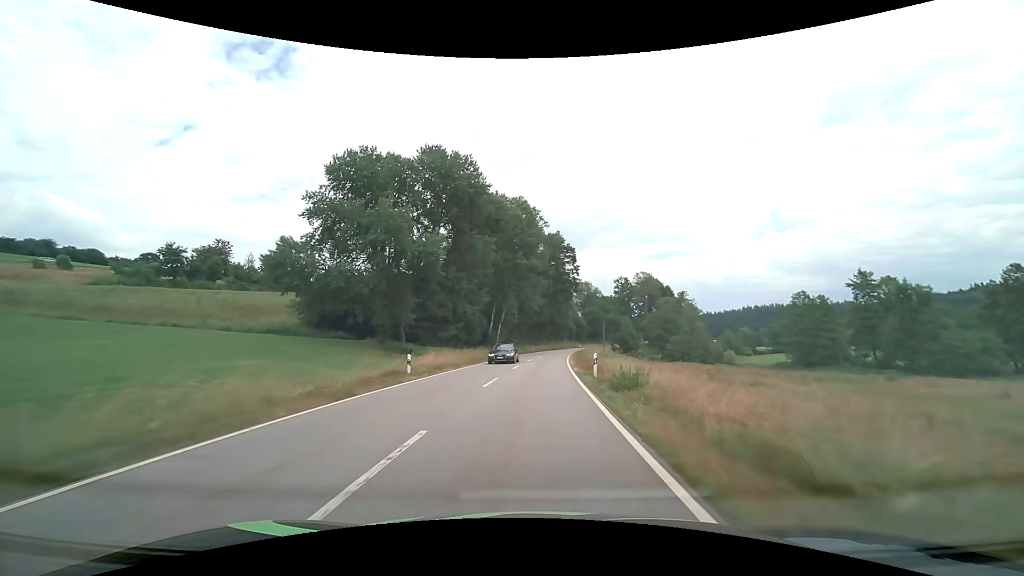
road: tertiary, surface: asphalt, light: Day
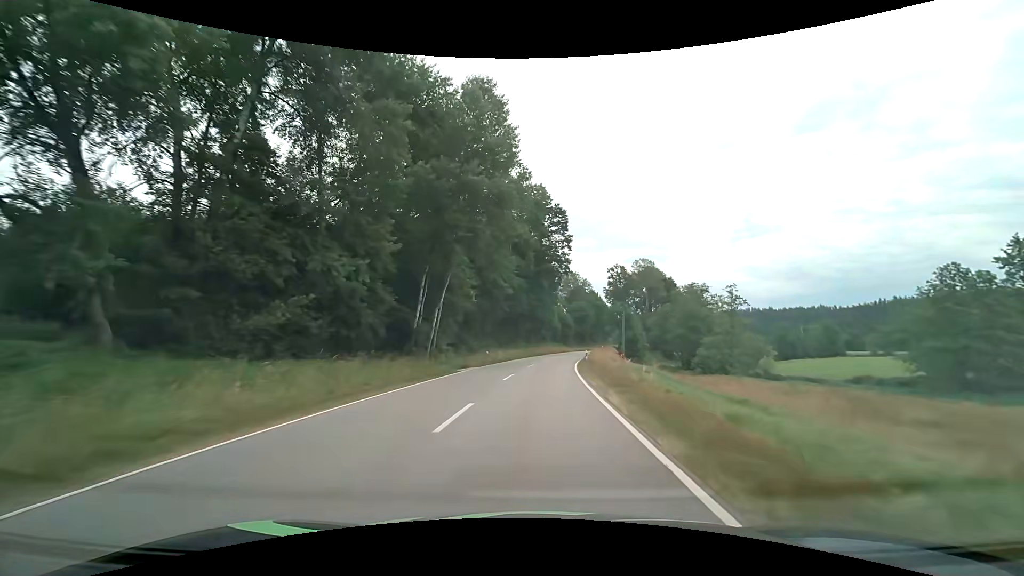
(+0.7, +32.0) m; +2°
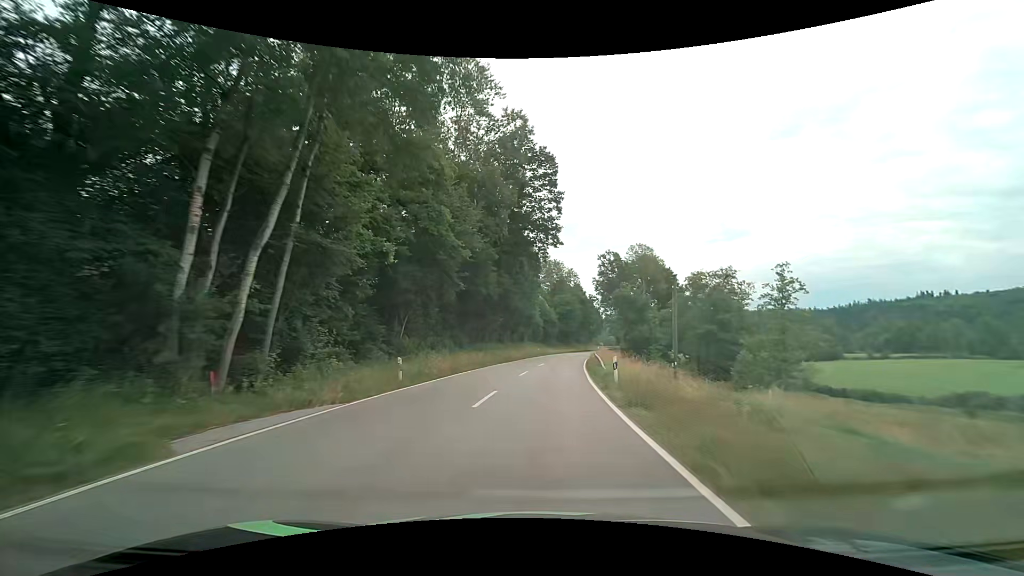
(+0.5, +21.3) m; +2°
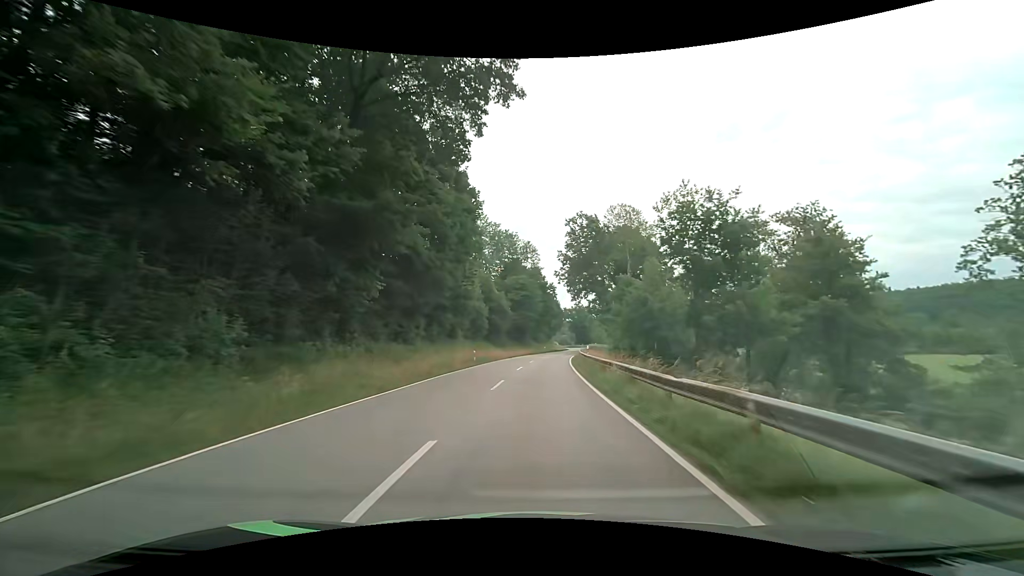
(+1.6, +31.9) m; +6°
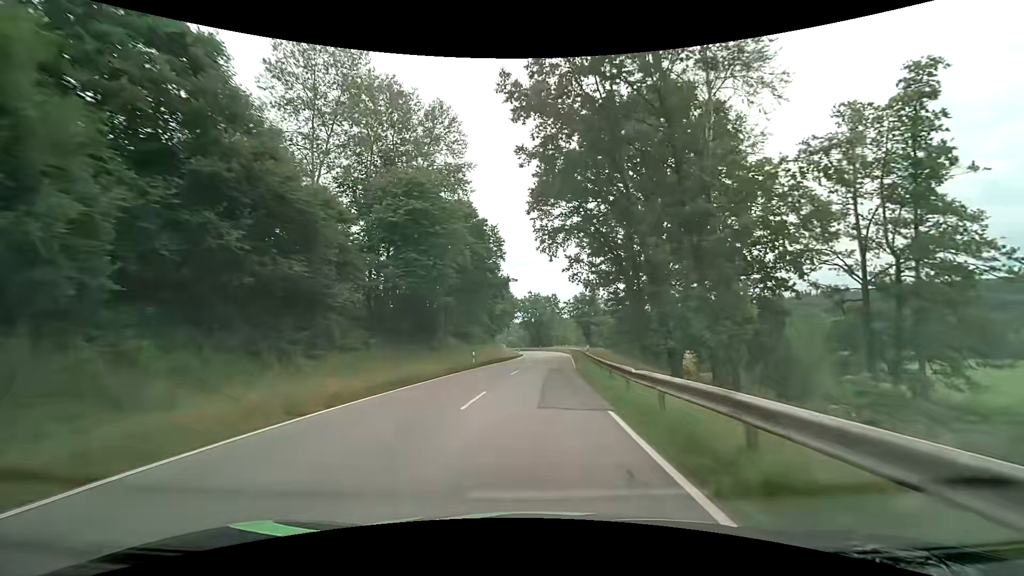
(+2.5, +52.9) m; +6°
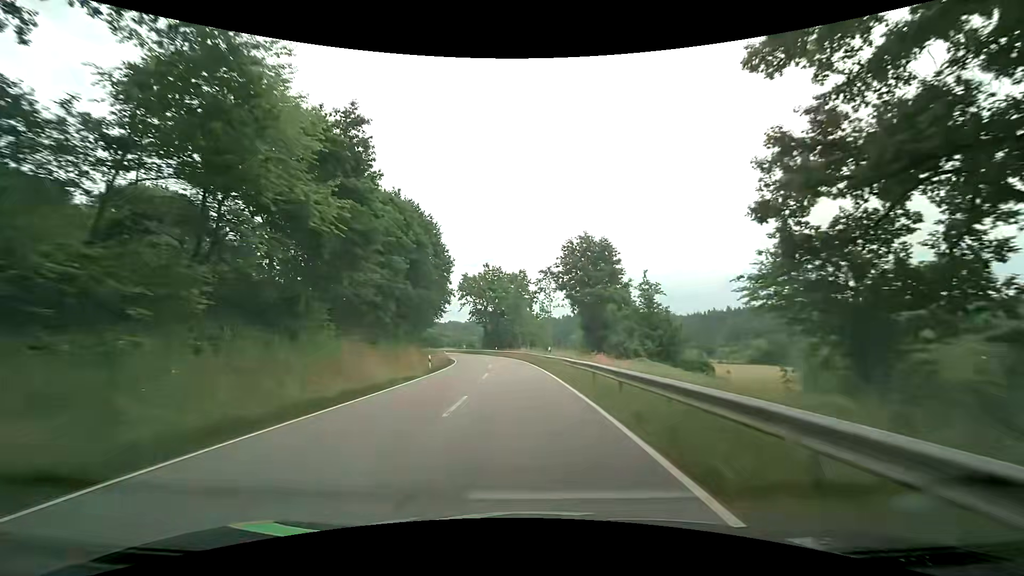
(+2.0, +49.6) m; +4°
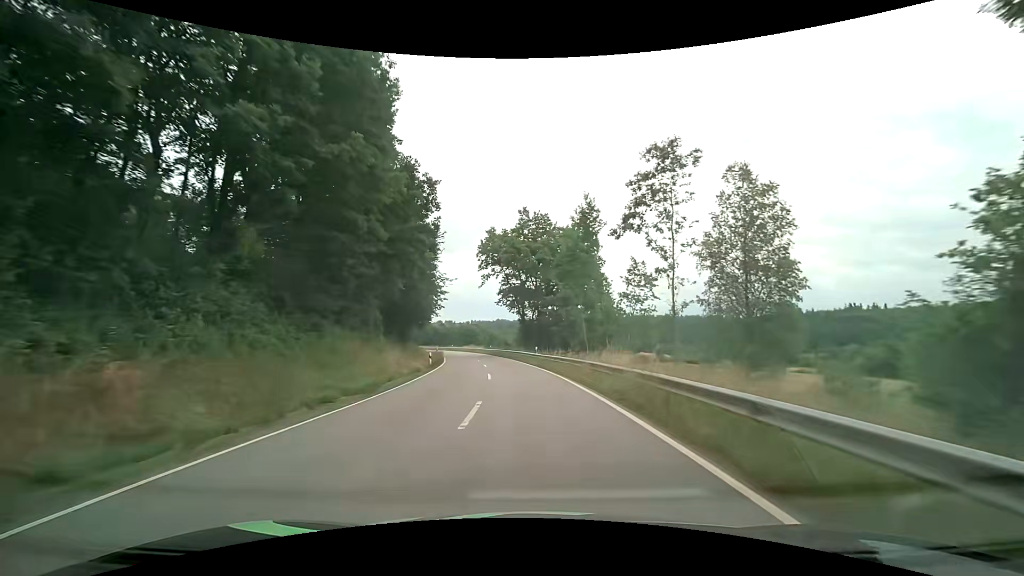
(-1.9, +38.1) m; -6°
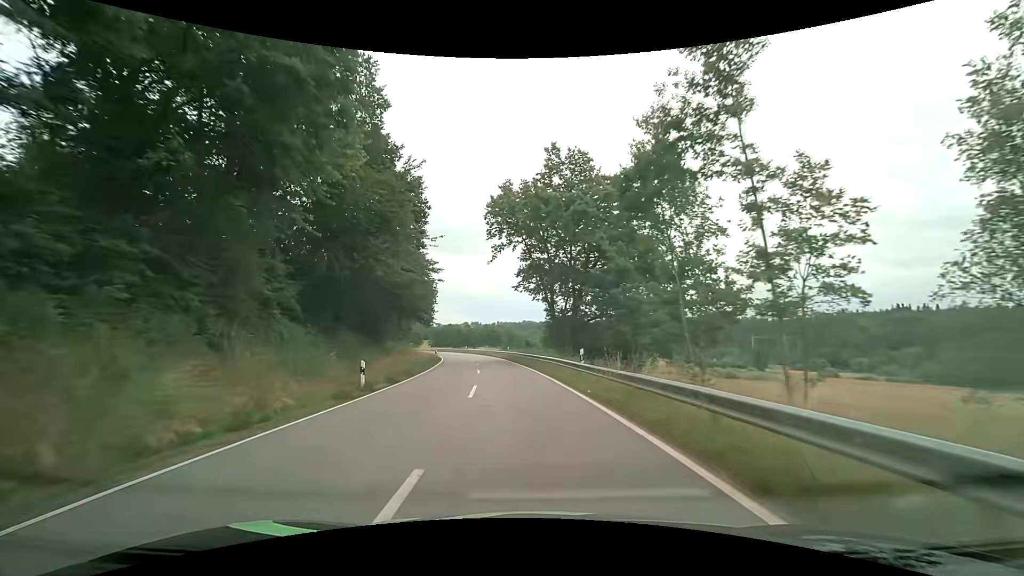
(-0.4, +18.9) m; -3°
(0, +10) (-1, +20) (-1, +30) (-3, +40) (-4, +50) (-6, +60) (-8, +69) (-10, +79) (-13, +89) (-16, +98) m
